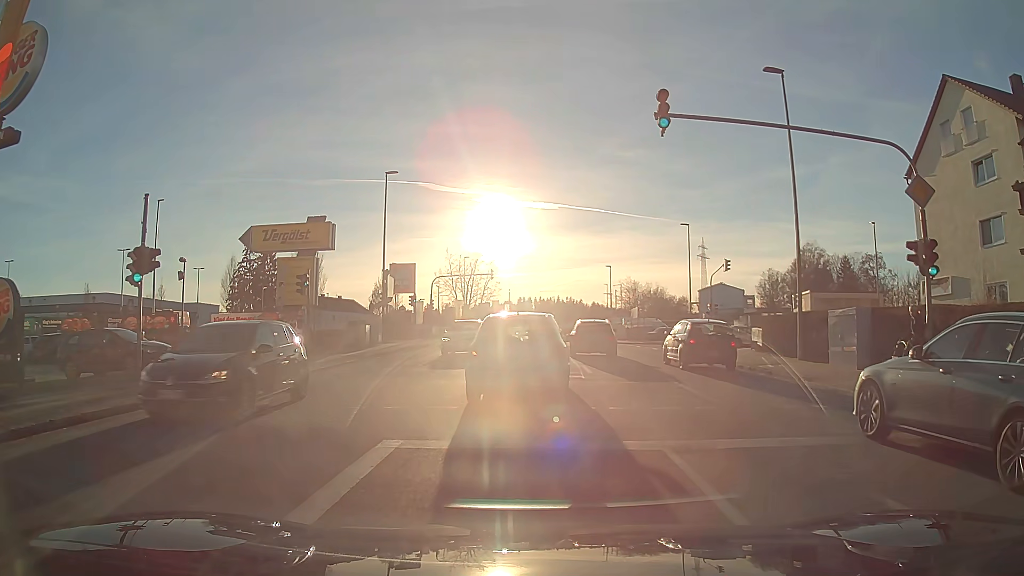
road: tertiary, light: Day
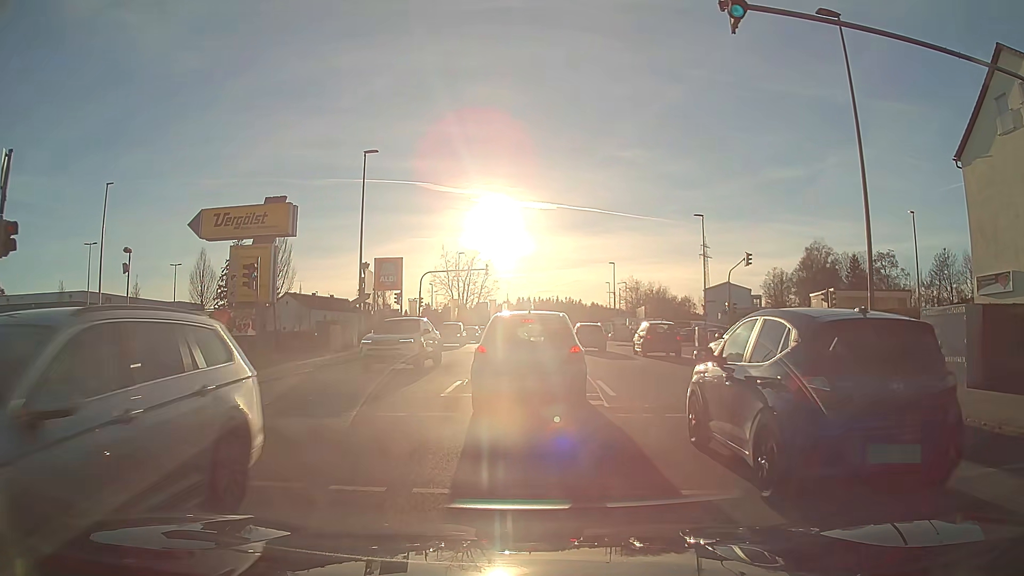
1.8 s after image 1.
(0.0, +5.2) m; 0°
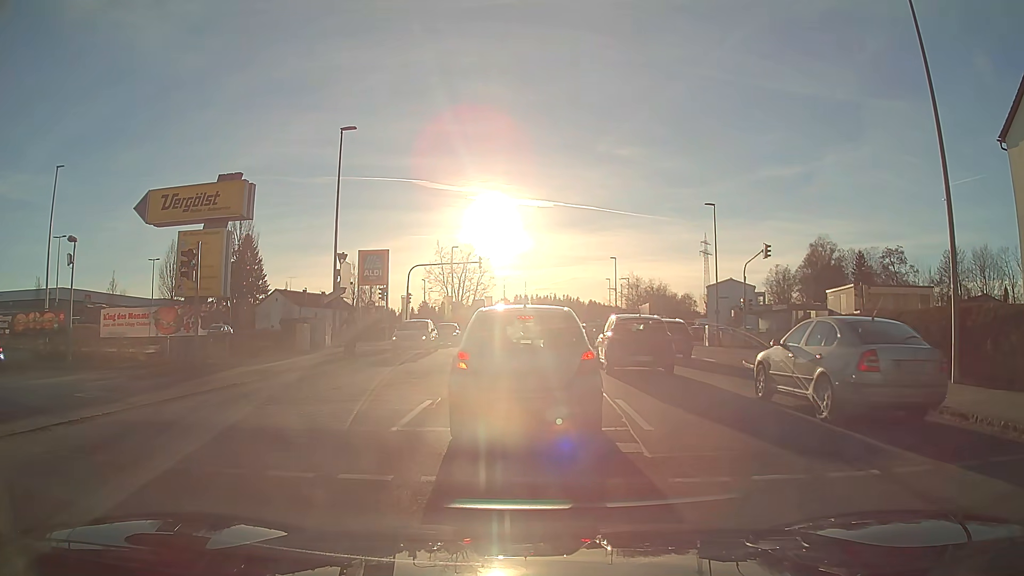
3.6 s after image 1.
(0.0, +4.0) m; 0°
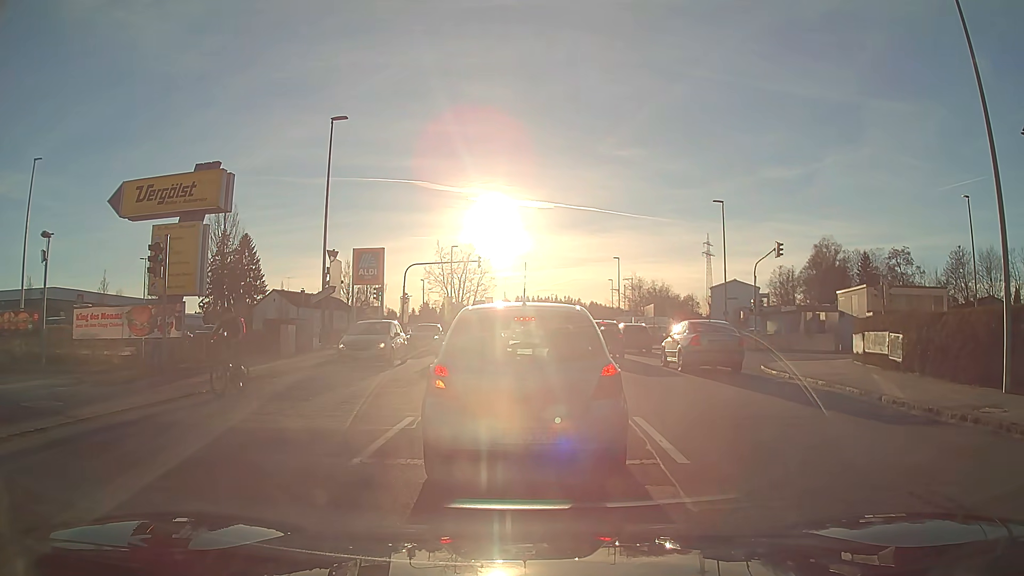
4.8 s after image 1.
(0.0, +1.8) m; 0°
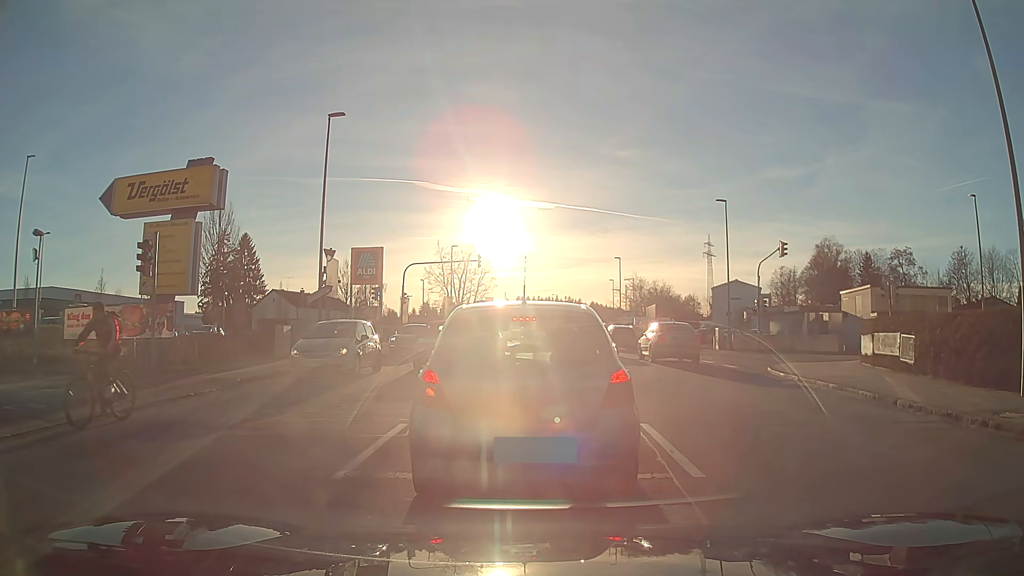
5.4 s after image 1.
(0.0, +0.5) m; 0°
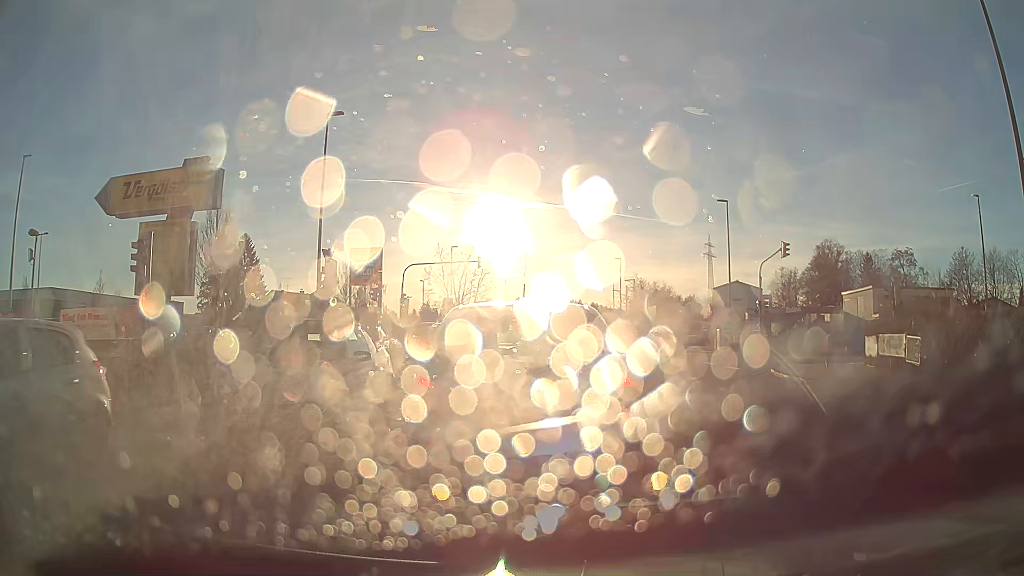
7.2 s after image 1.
(0.0, +0.3) m; 0°
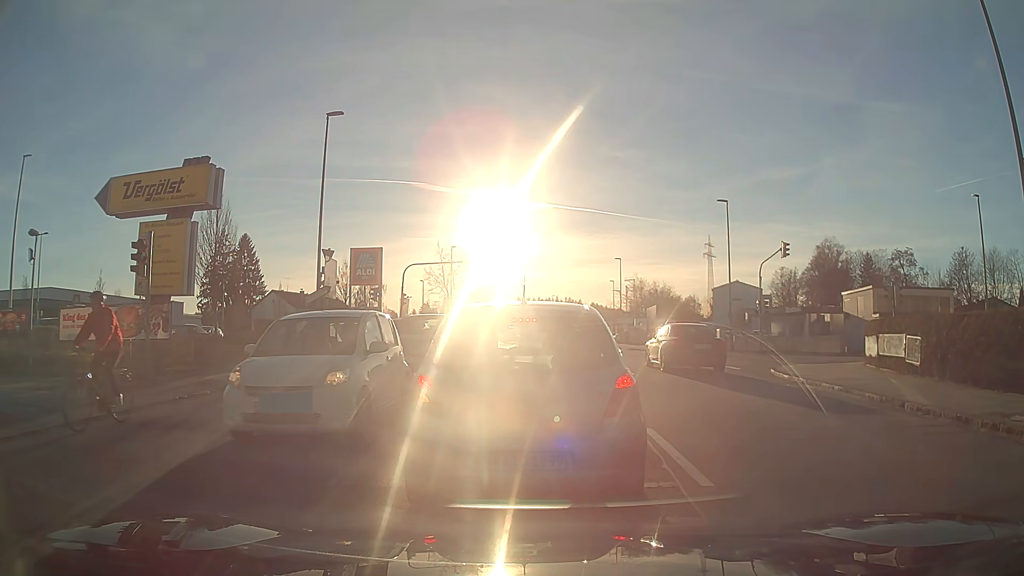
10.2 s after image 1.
(0.0, 0.0) m; 0°
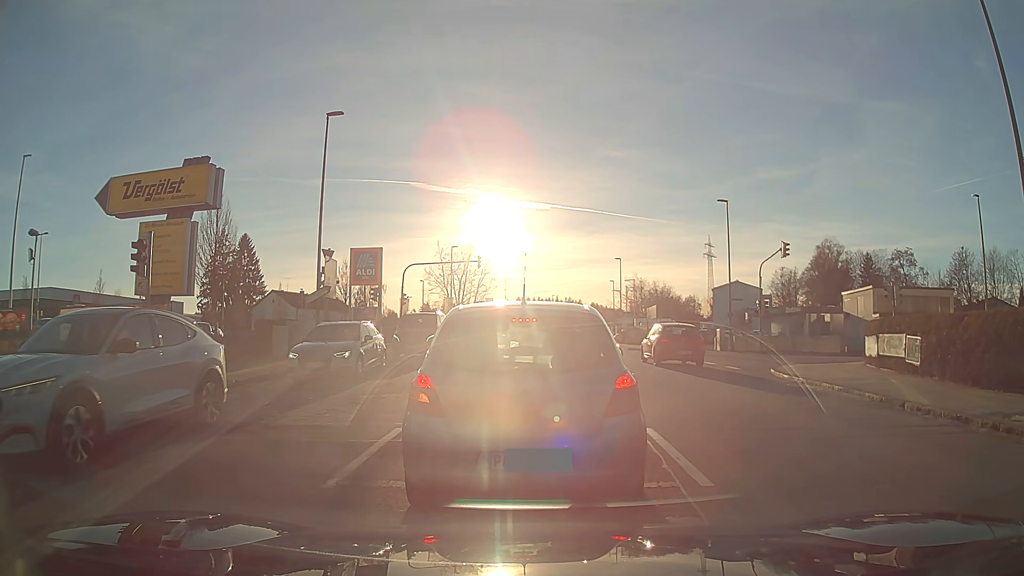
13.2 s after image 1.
(0.0, 0.0) m; 0°
